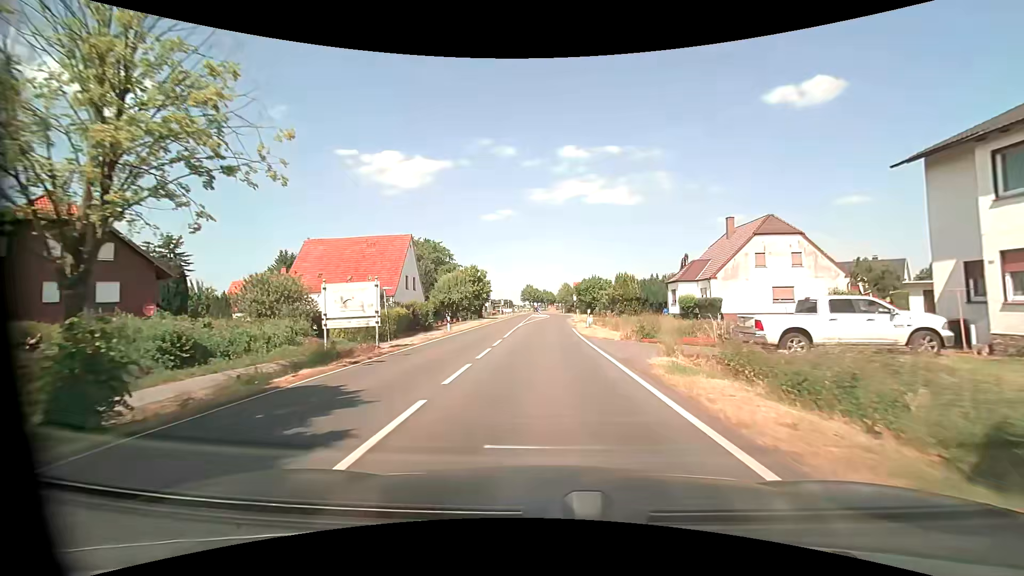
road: primary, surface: asphalt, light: Day
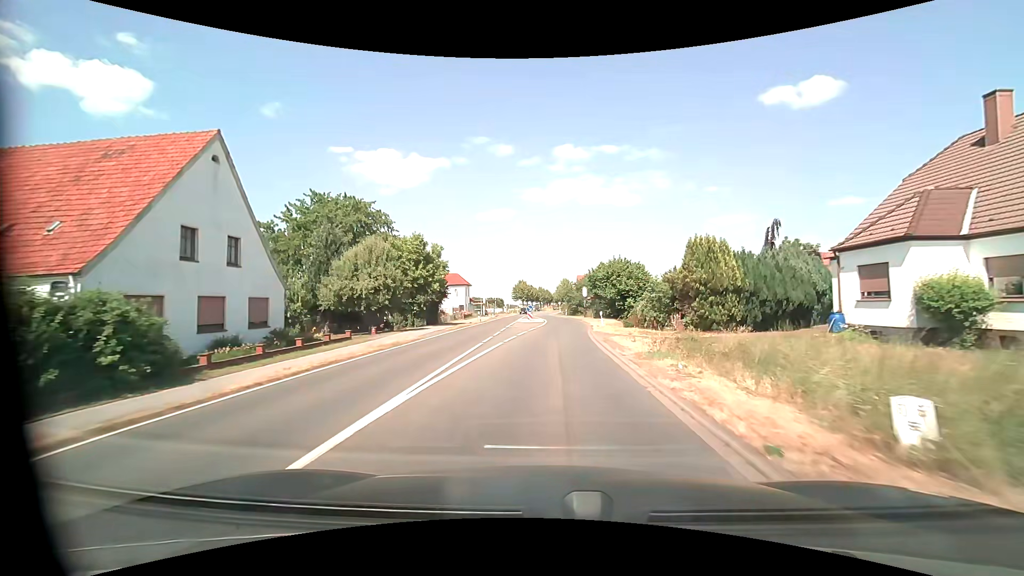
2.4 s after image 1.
(-0.1, +31.1) m; 0°
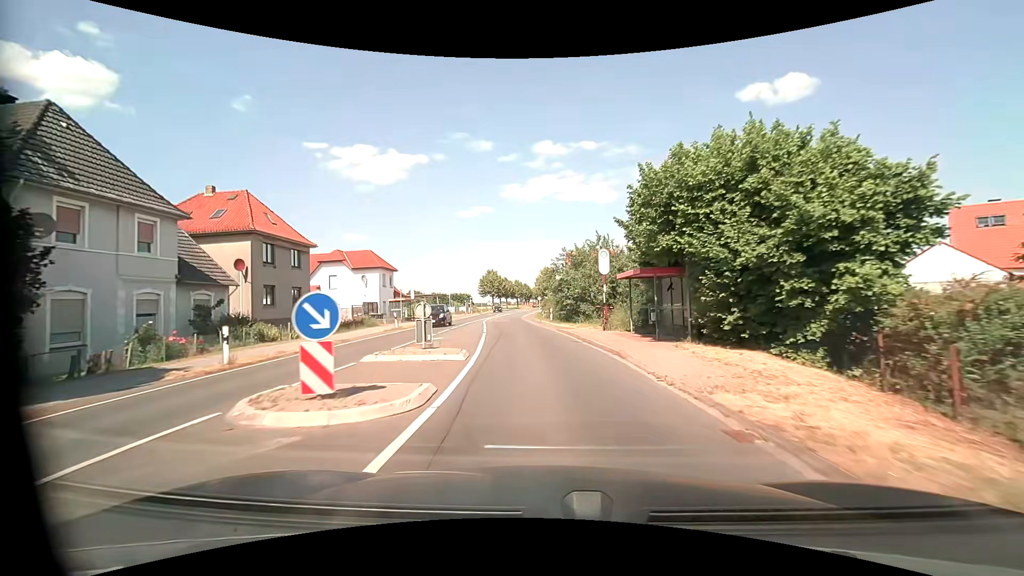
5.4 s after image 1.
(+1.2, +38.8) m; +2°
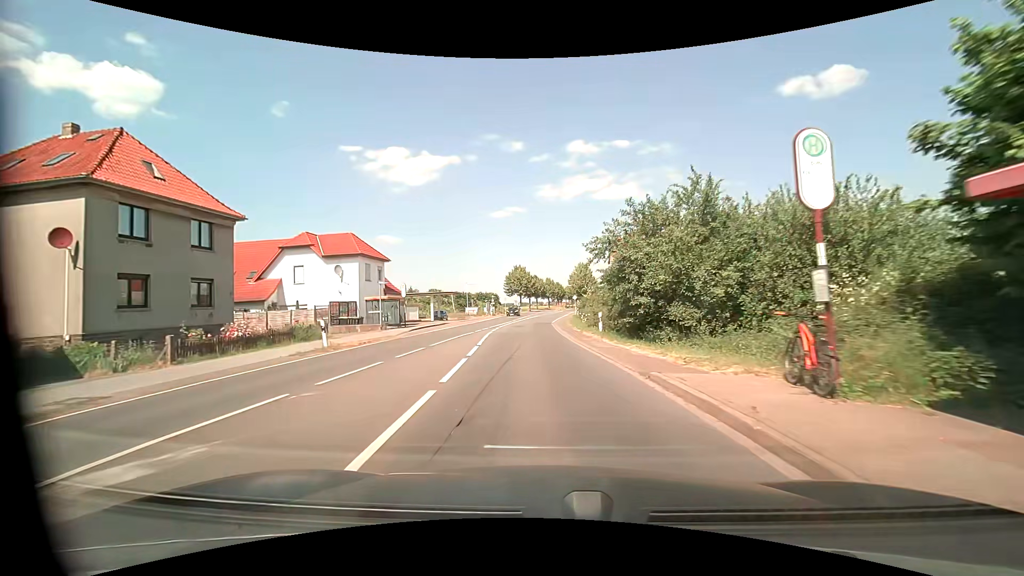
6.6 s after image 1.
(-0.5, +15.5) m; -4°
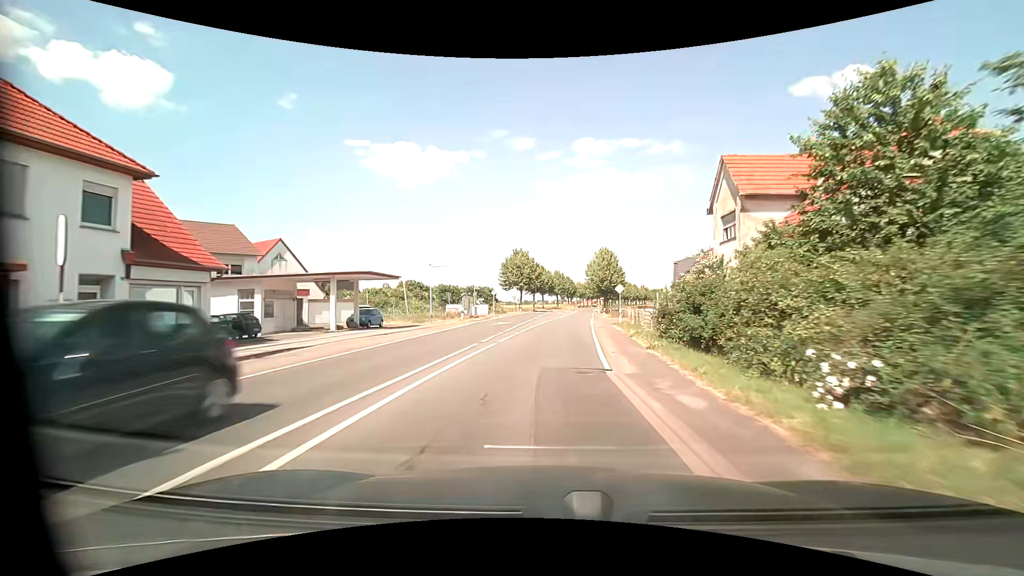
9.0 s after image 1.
(-0.5, +31.1) m; 0°
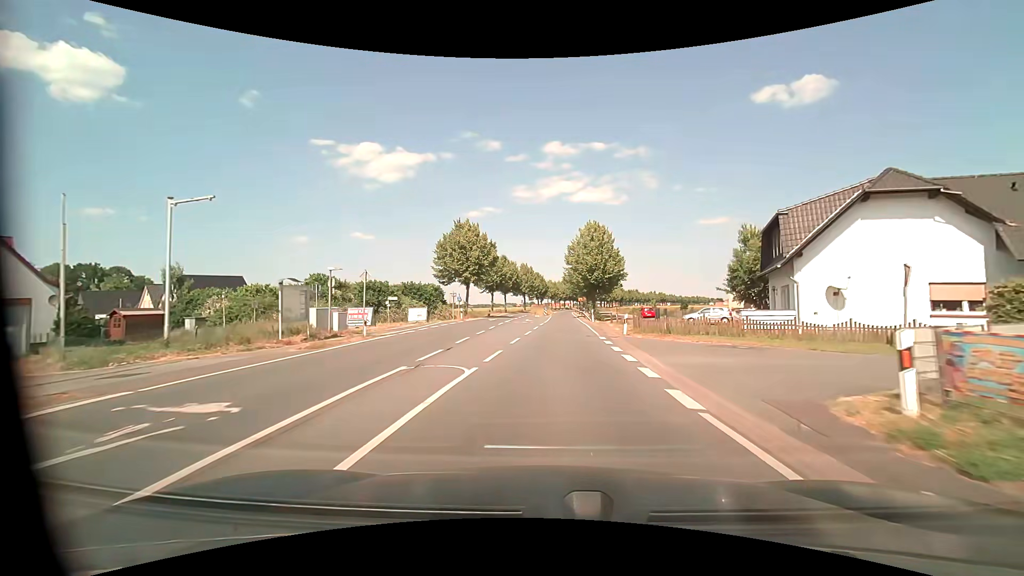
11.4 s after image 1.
(+1.0, +31.2) m; +4°
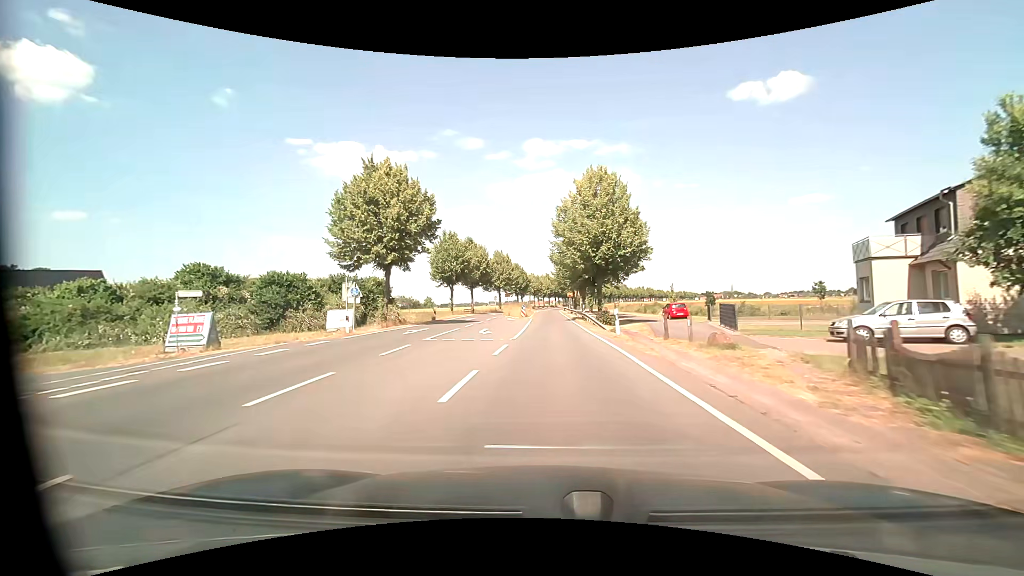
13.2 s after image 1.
(+0.4, +23.4) m; +1°
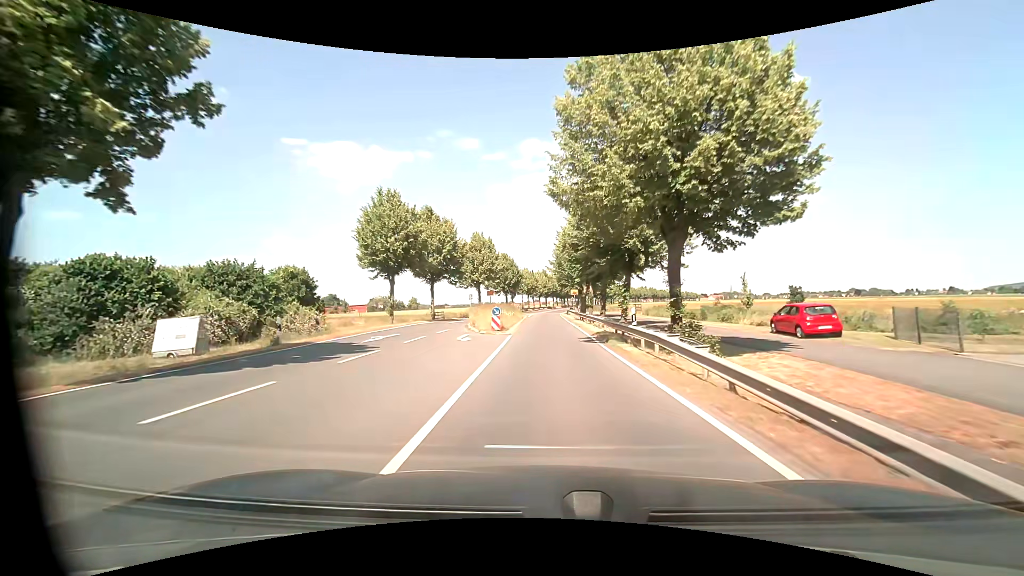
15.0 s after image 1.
(+0.2, +23.3) m; +1°
